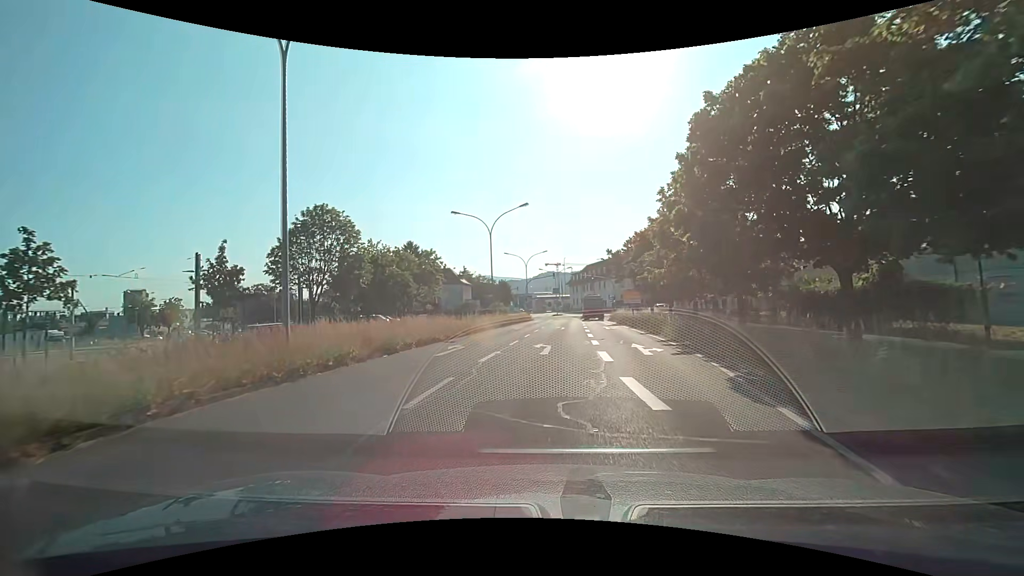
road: secondary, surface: asphalt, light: Day
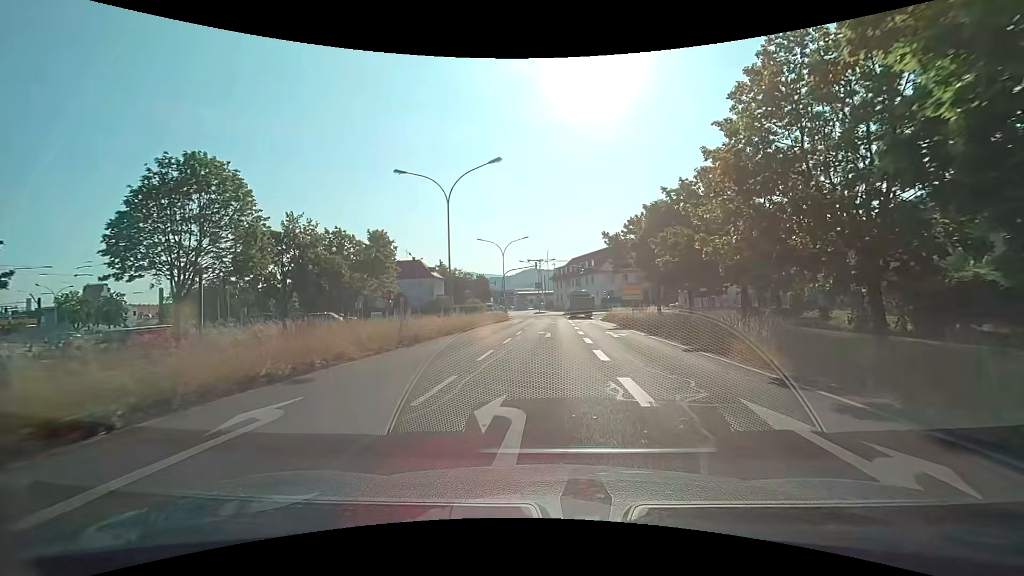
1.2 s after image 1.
(+0.1, +11.9) m; +1°
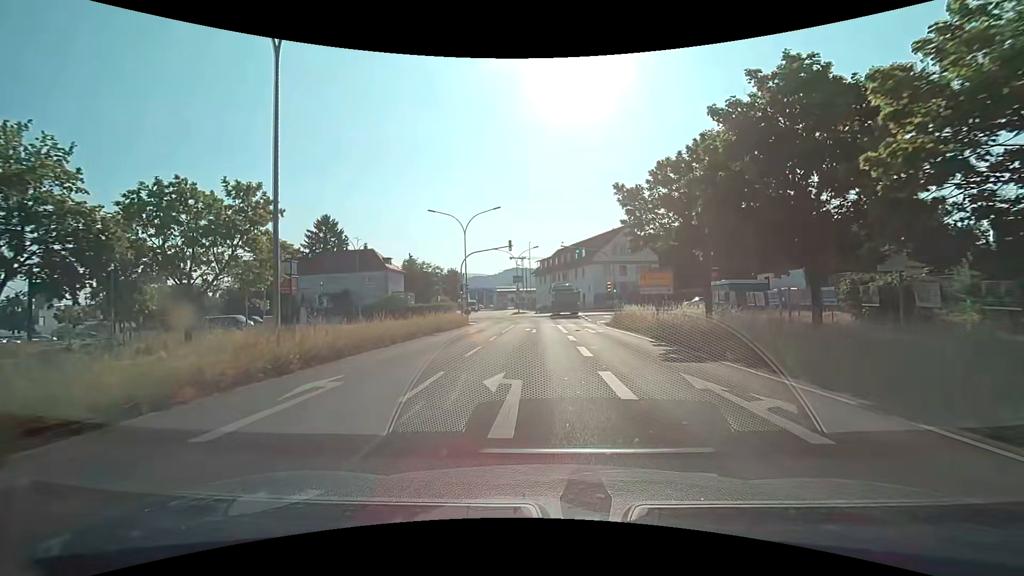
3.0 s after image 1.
(+0.4, +17.6) m; +2°
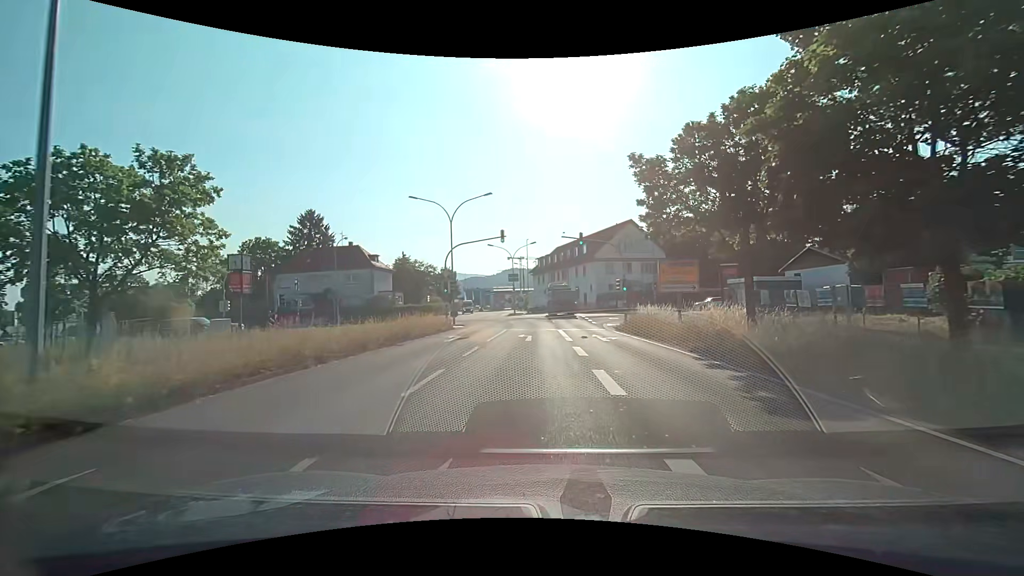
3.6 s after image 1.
(0.0, +5.6) m; 0°
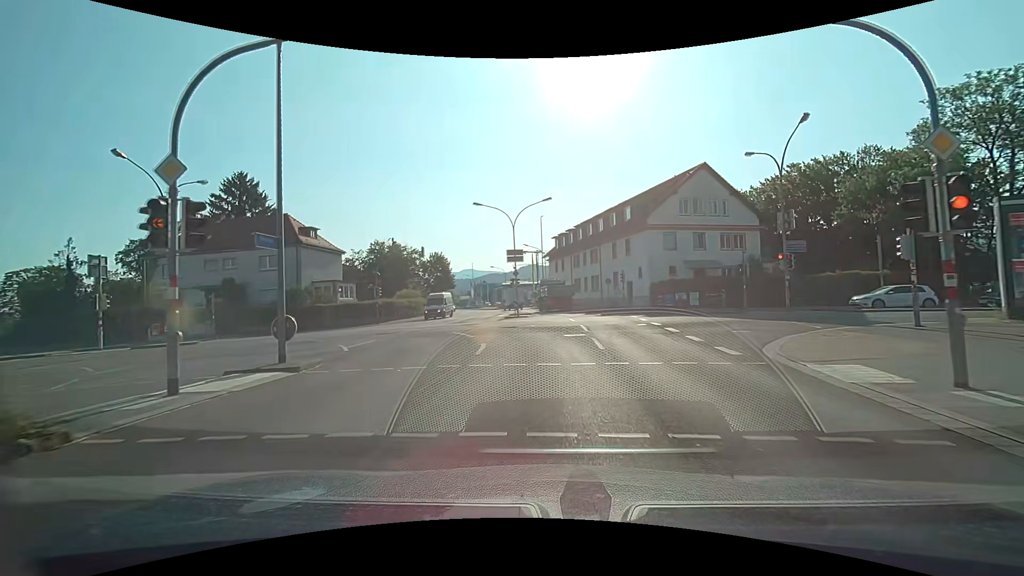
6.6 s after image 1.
(-0.3, +25.9) m; -2°
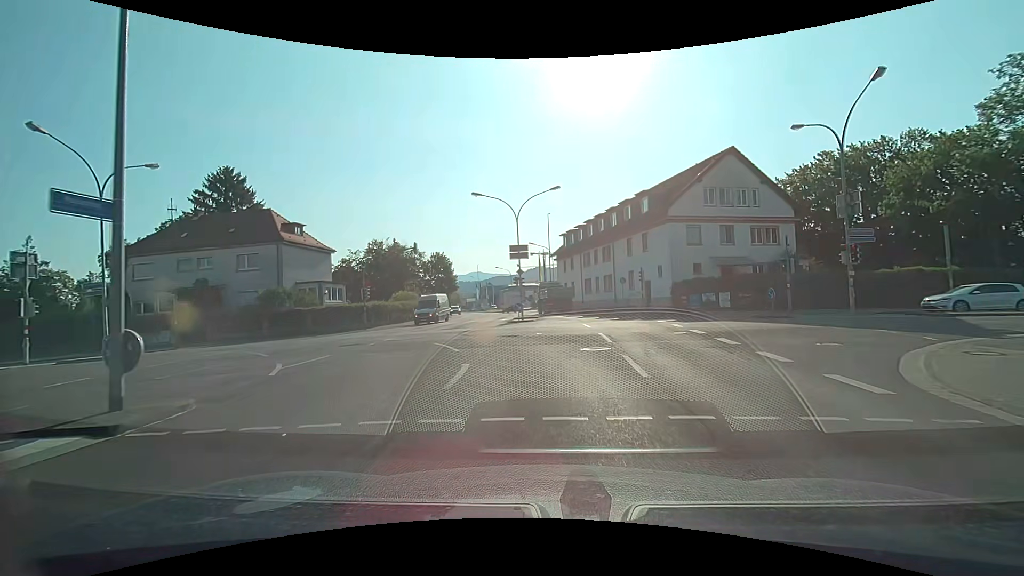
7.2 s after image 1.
(0.0, +4.8) m; -1°
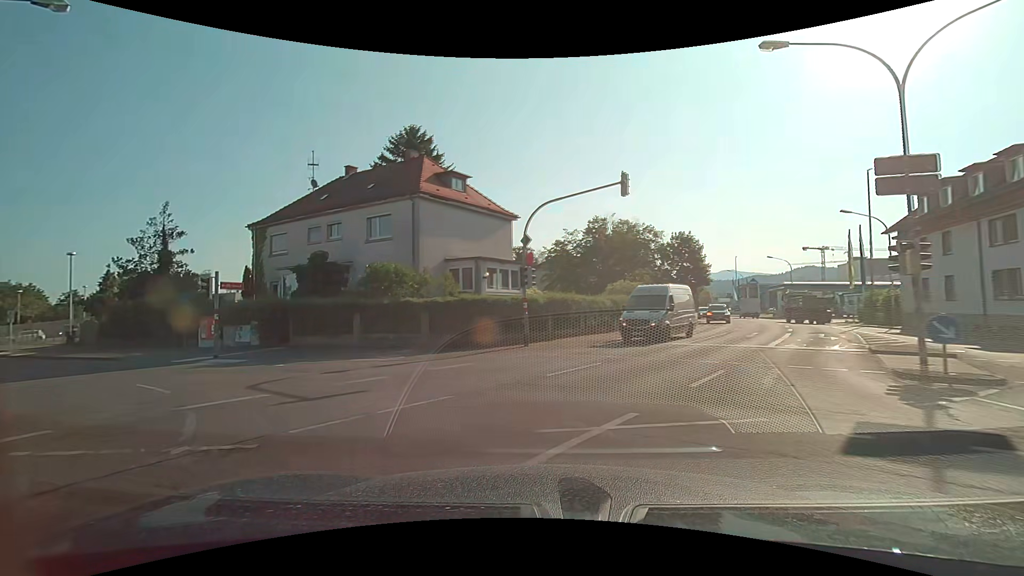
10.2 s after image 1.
(-3.2, +20.0) m; -29°
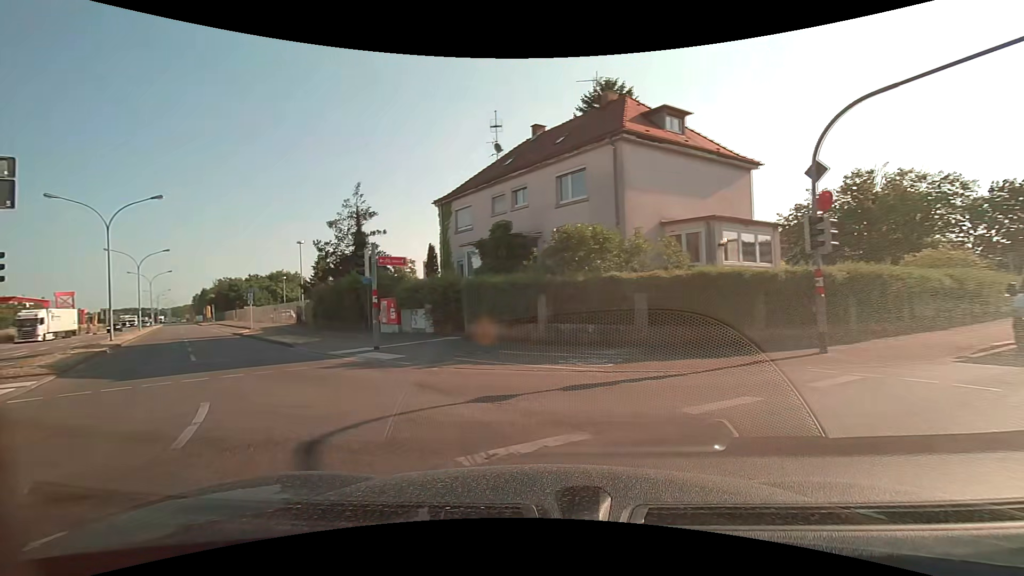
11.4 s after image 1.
(-1.2, +6.5) m; -22°
(-3, +9) (-9, +17) (-15, +25) (-21, +33) (-27, +41) (-33, +49) (-39, +57) (-45, +65) (-51, +73) (-57, +81) m
